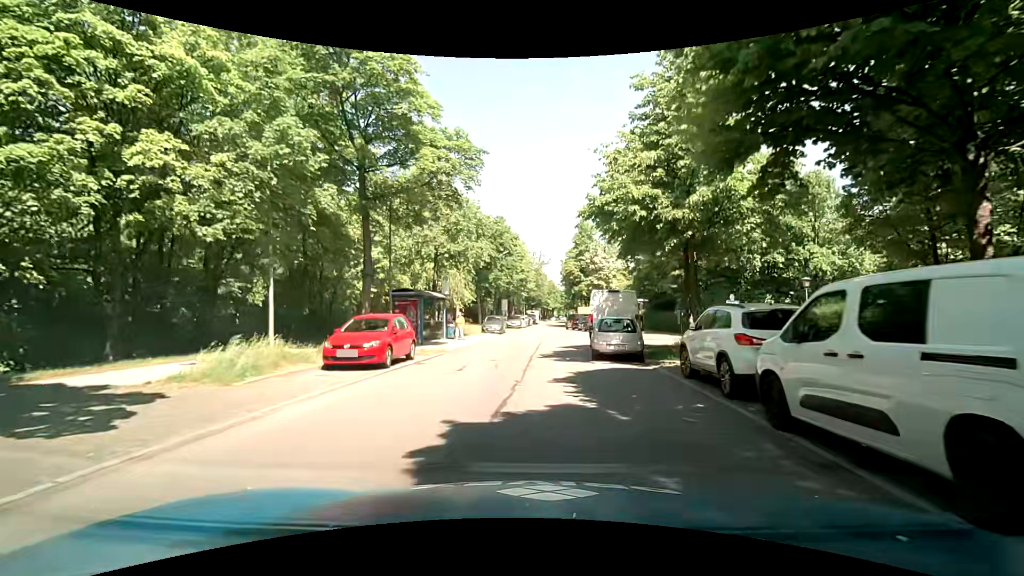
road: residential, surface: asphalt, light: Day
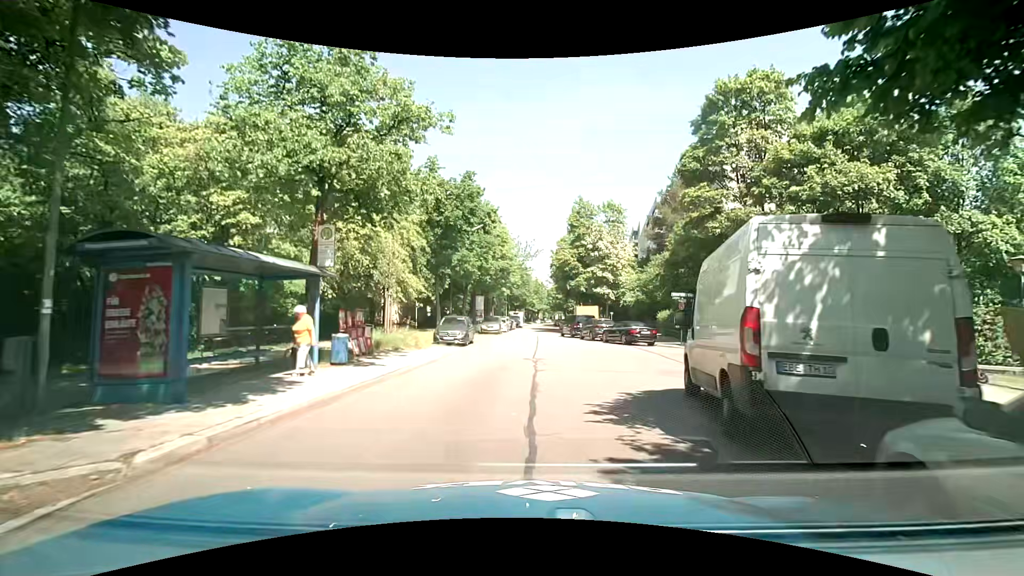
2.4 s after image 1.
(+0.2, +15.6) m; +3°
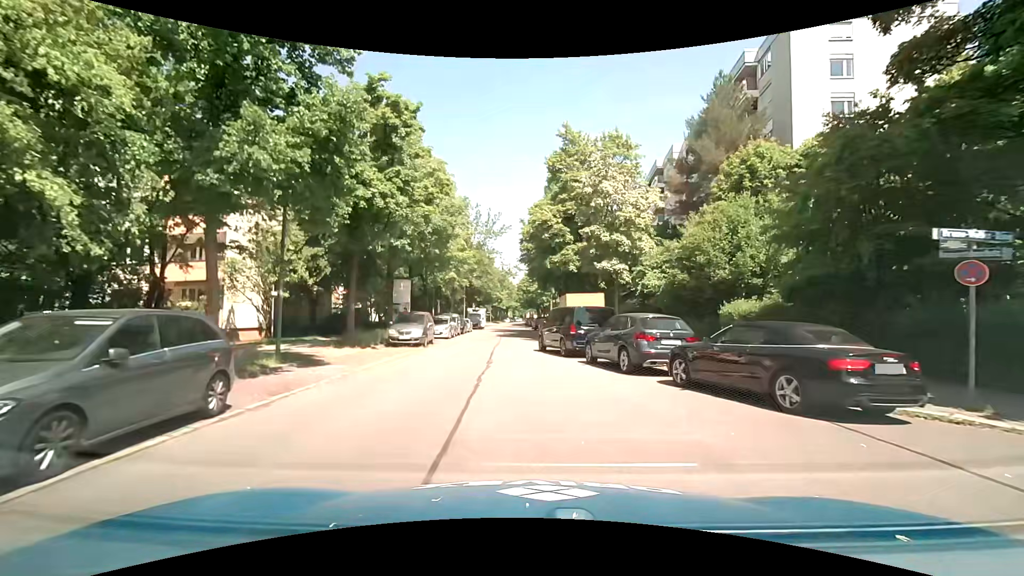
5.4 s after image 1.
(+1.0, +21.3) m; +3°
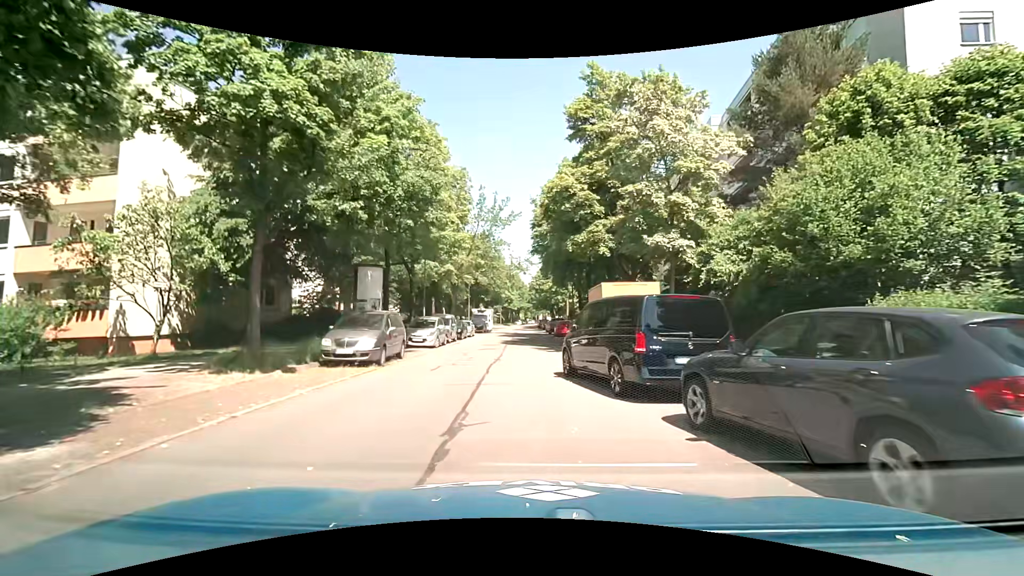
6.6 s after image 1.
(-0.1, +9.0) m; -2°
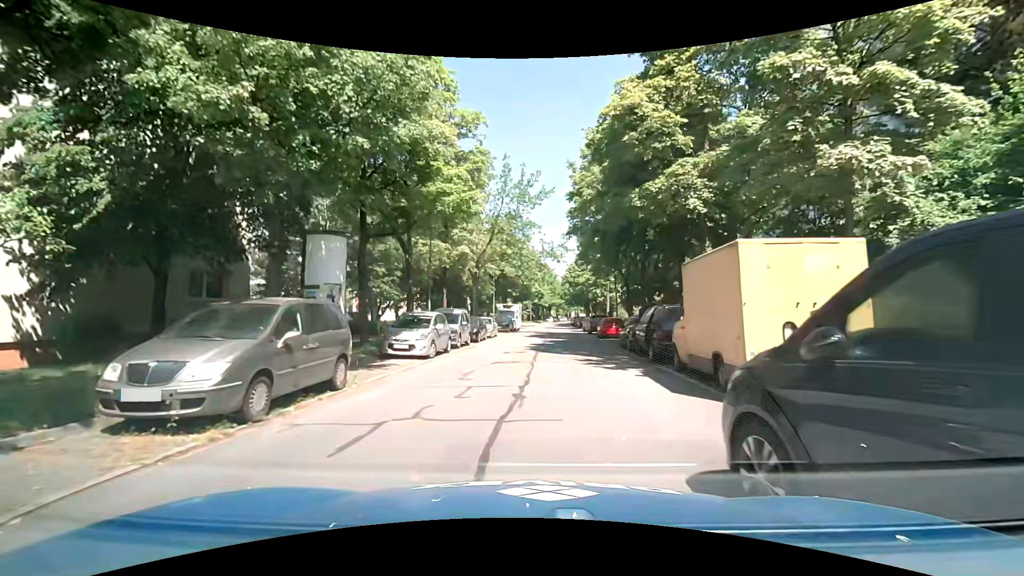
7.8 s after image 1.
(-0.3, +8.9) m; -3°
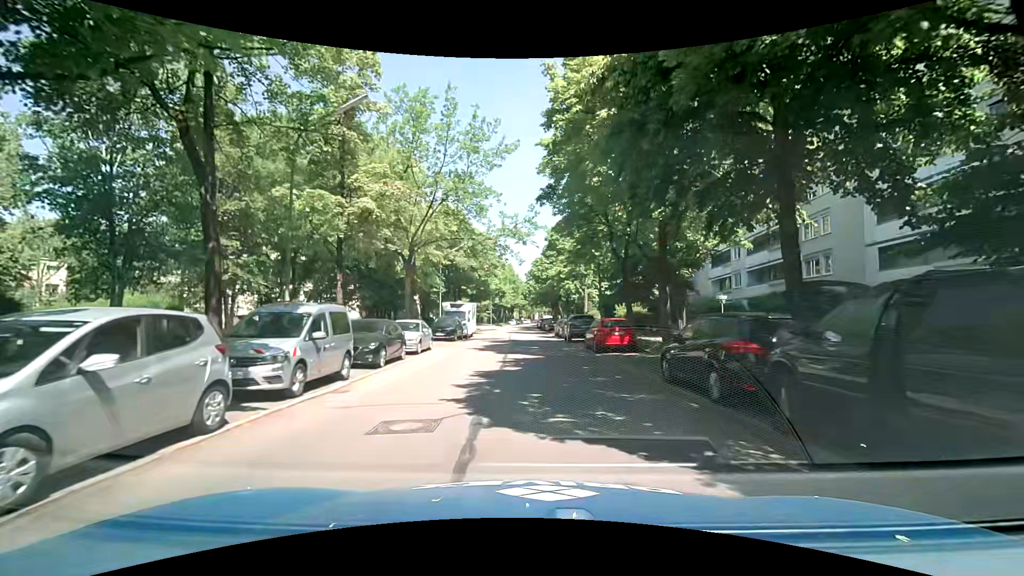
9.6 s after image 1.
(+0.3, +12.9) m; +3°
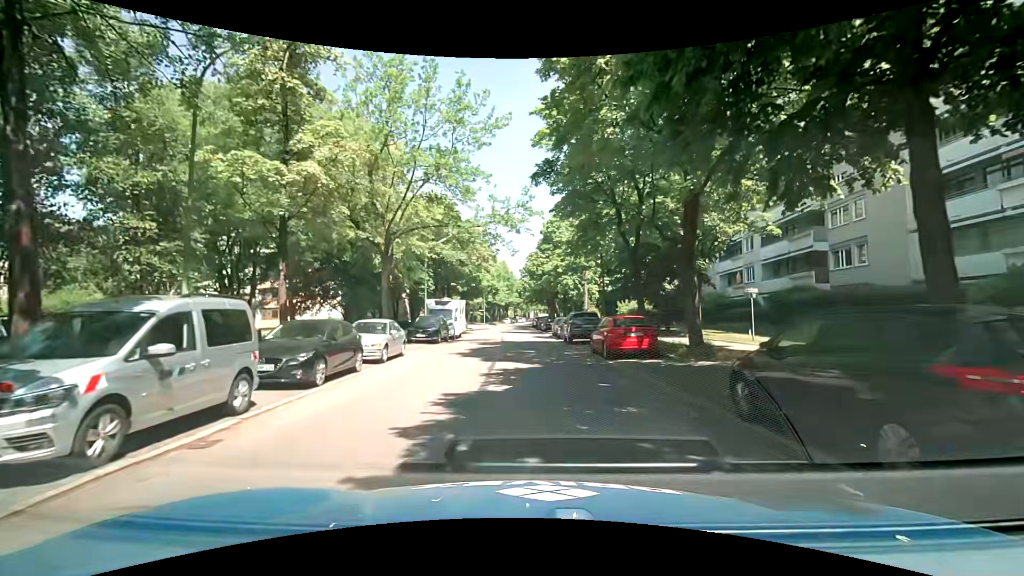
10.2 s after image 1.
(+0.1, +4.2) m; +1°
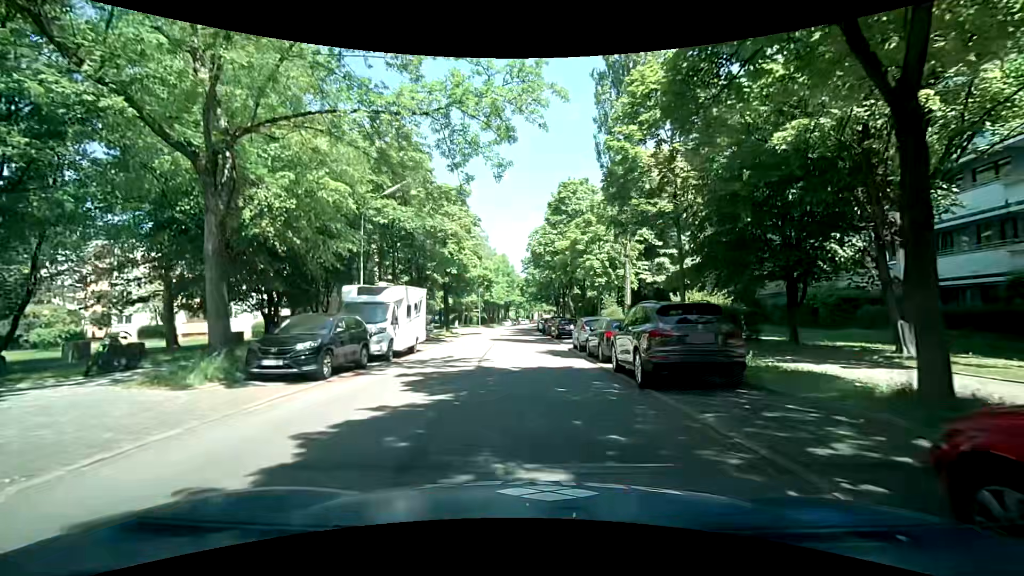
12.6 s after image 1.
(-0.2, +16.4) m; -1°
(0, +10) (0, +20) (0, +30) (-1, +40) (-1, +50) (-1, +60) (-1, +70) (-1, +80) (0, +90) (+1, +100) m
